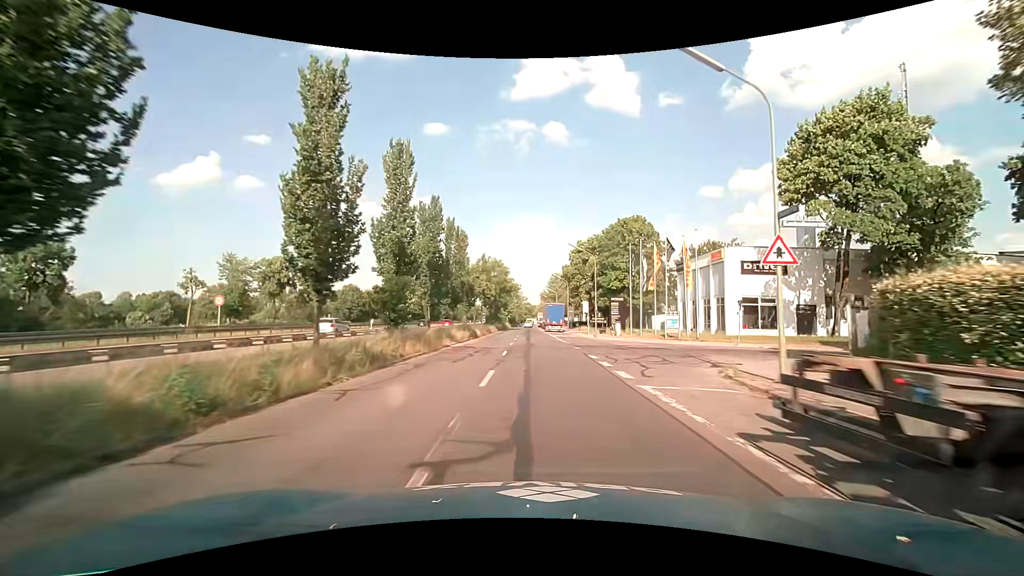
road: tertiary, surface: asphalt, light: Day
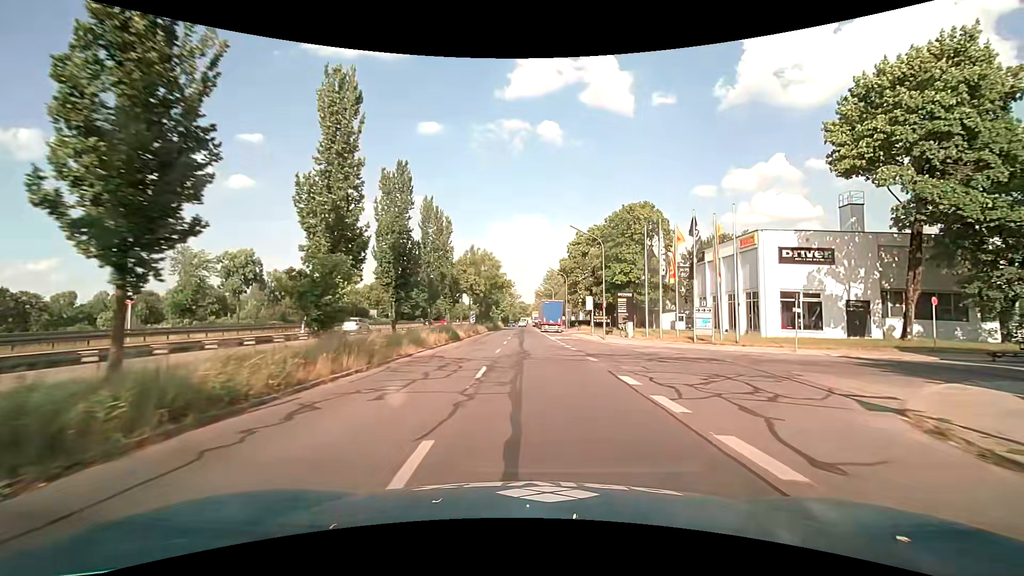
(0.0, +8.0) m; +1°
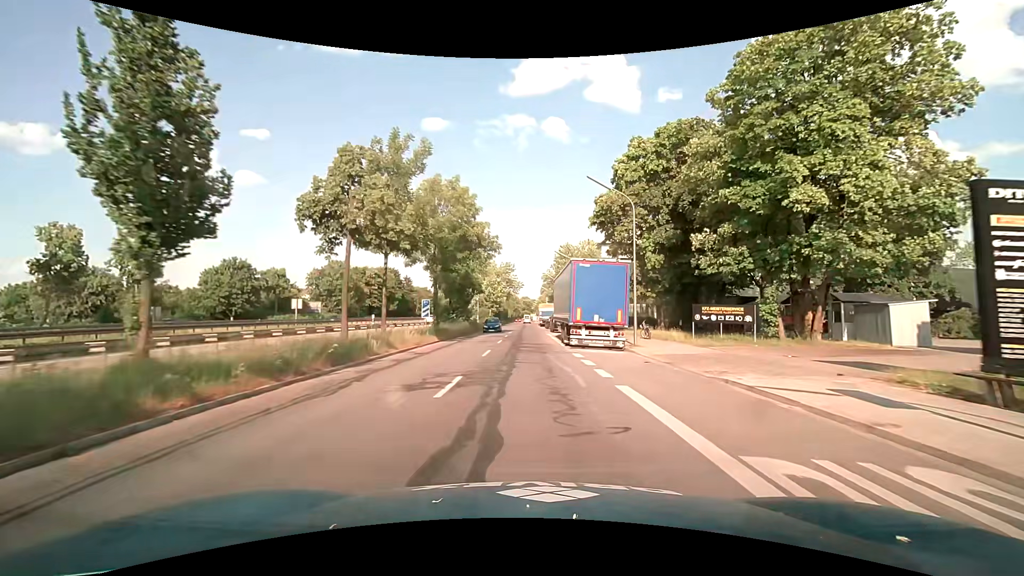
(-0.1, +39.5) m; 0°
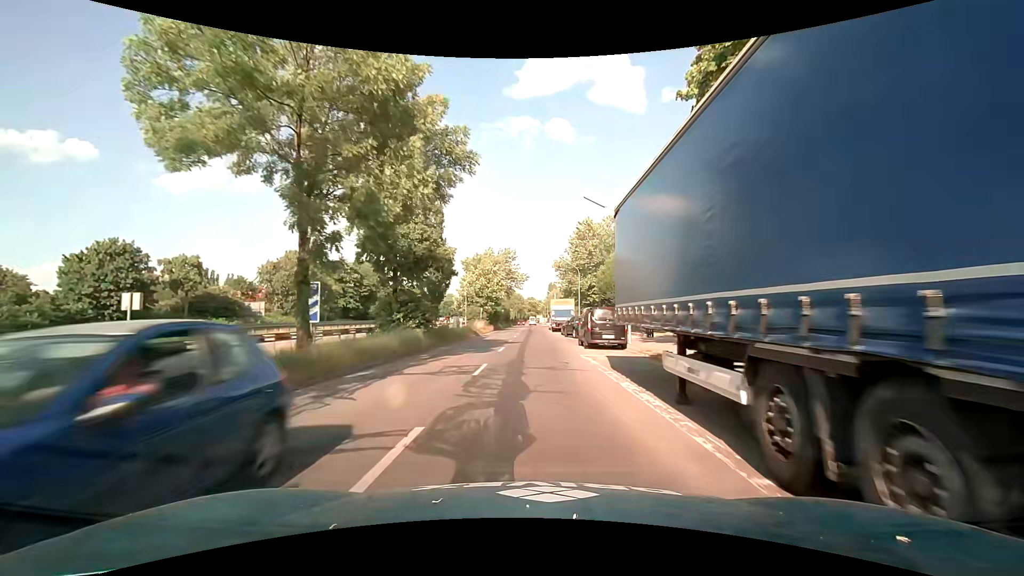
(-0.3, +23.4) m; -1°
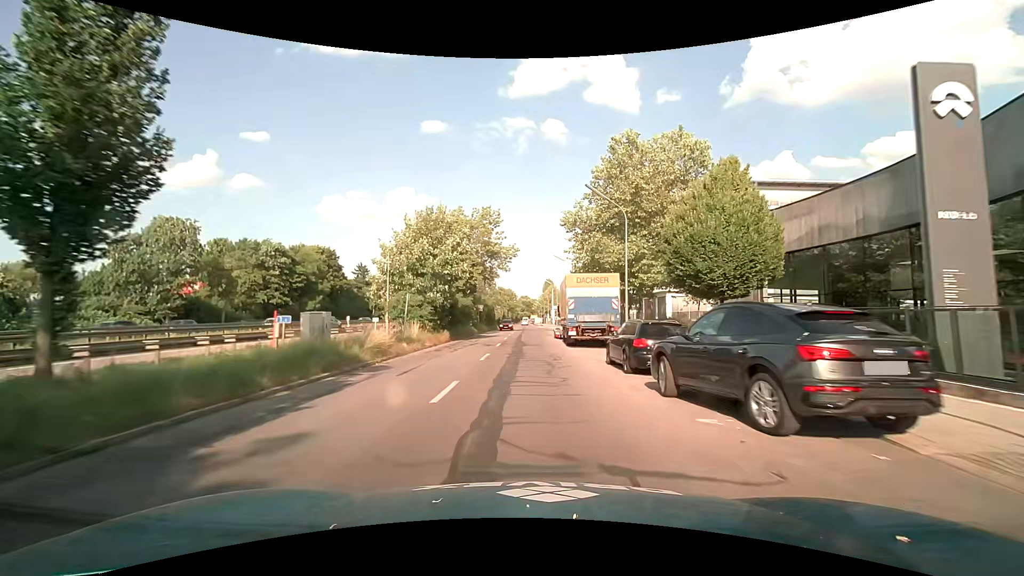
(+0.2, +31.2) m; +1°
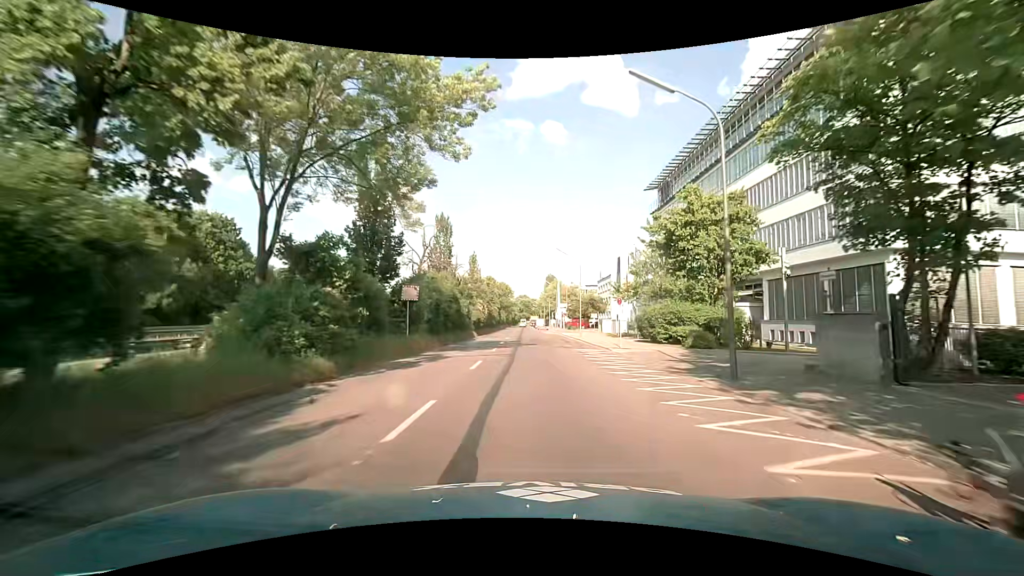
(-0.1, +38.8) m; 0°
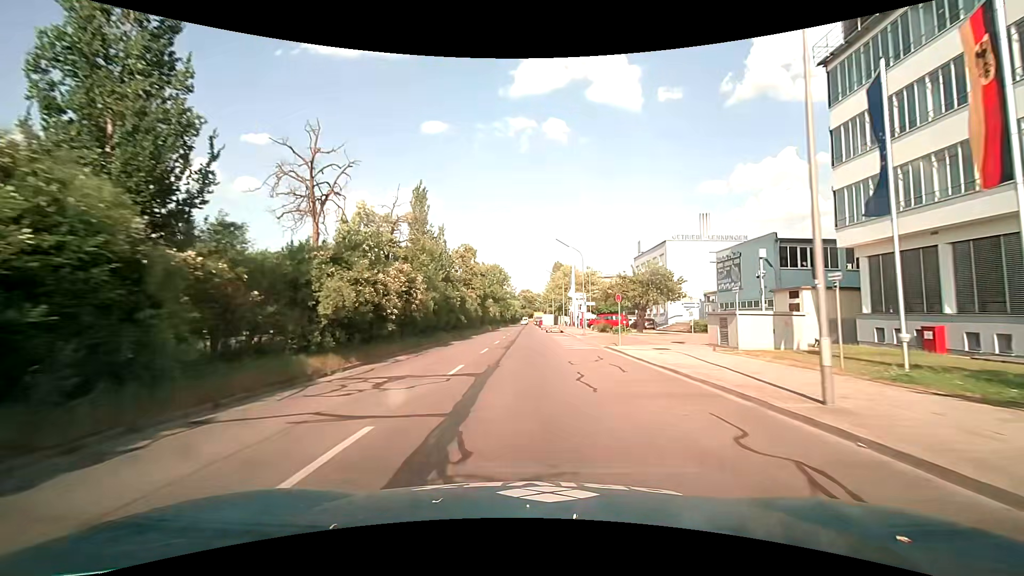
(+0.3, +38.6) m; 0°
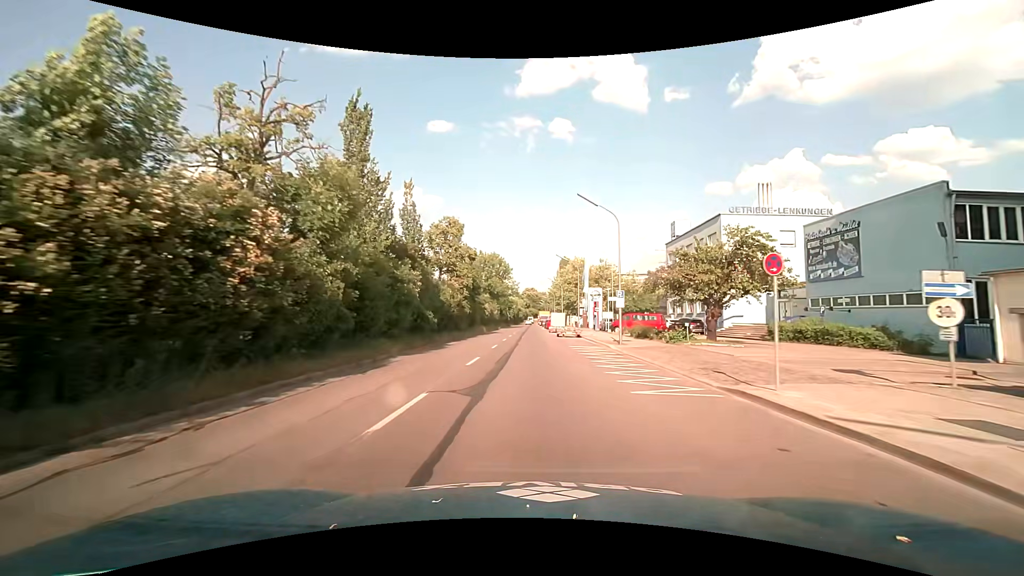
(-0.1, +15.5) m; 0°
